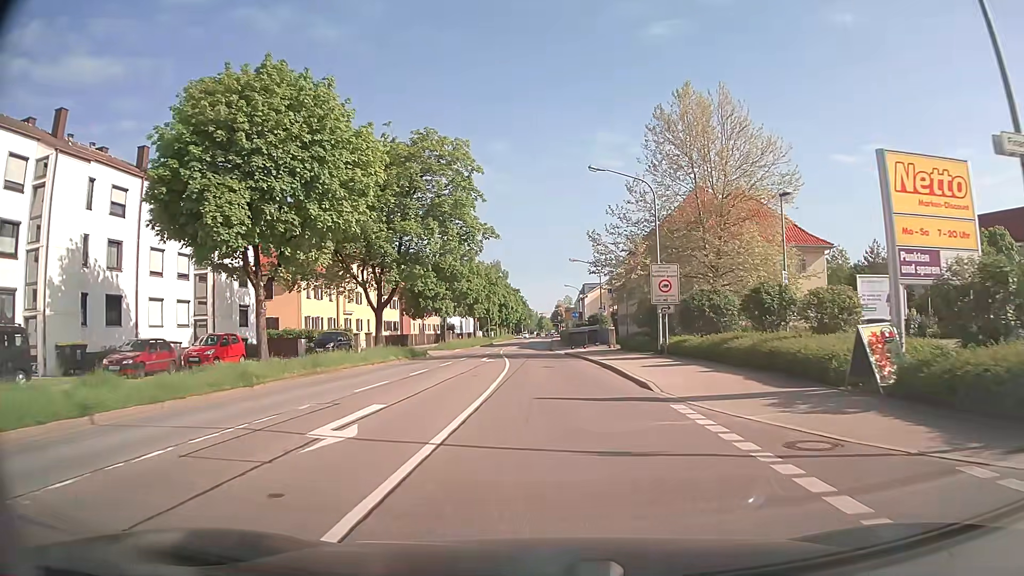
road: secondary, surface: asphalt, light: Day
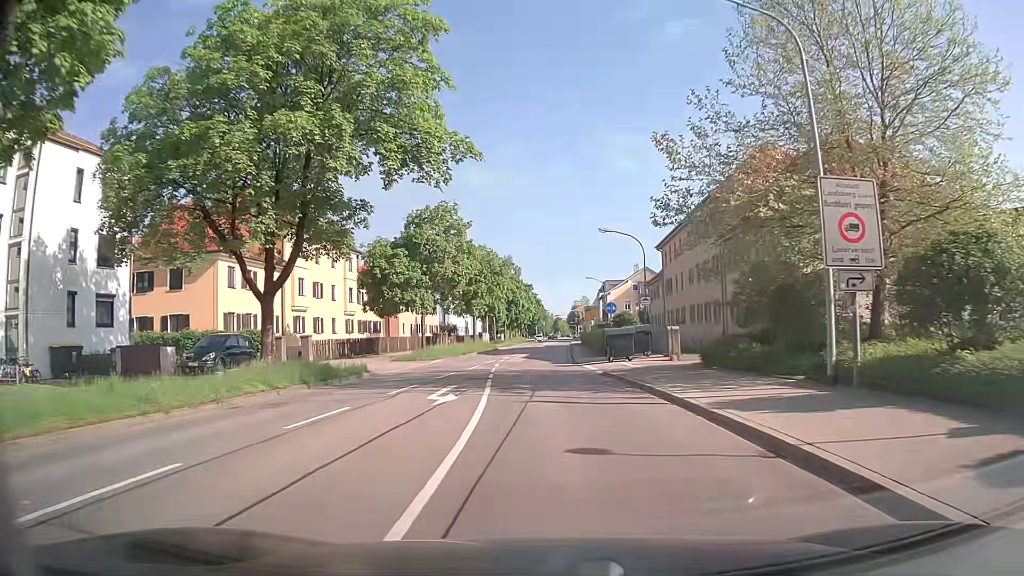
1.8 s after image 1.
(-0.3, +17.9) m; -2°
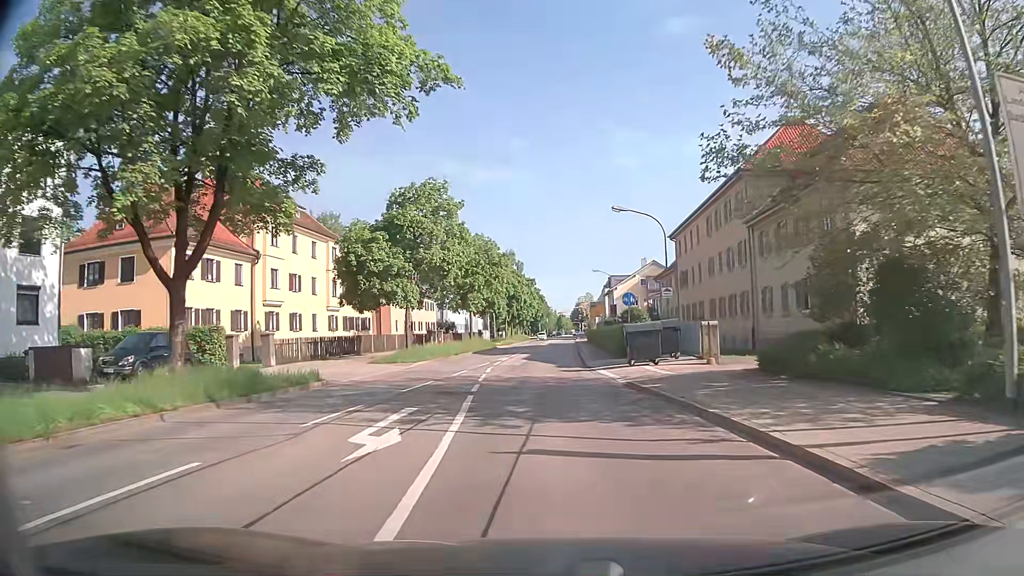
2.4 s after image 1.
(0.0, +6.0) m; 0°
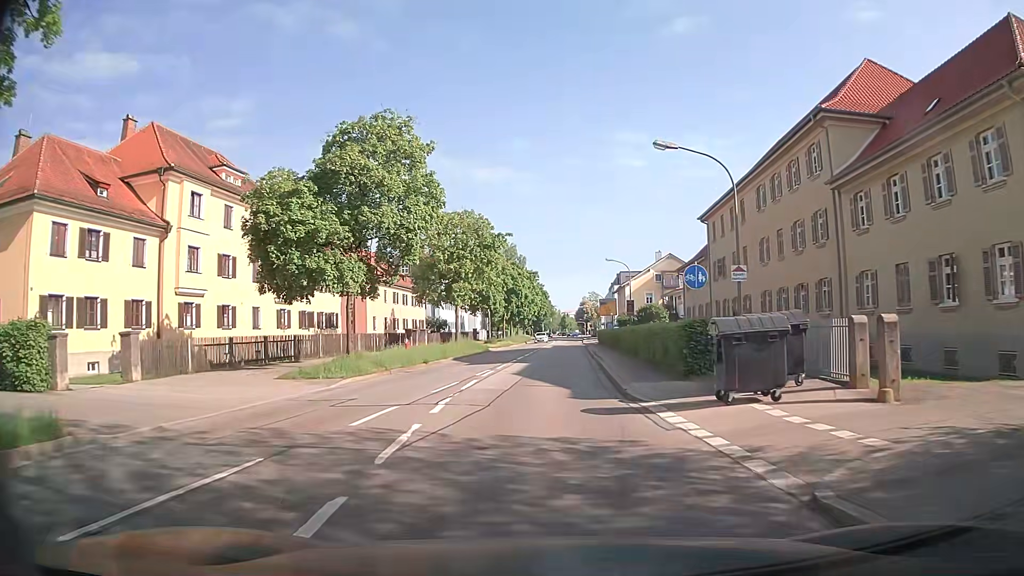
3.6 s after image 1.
(0.0, +12.0) m; -1°
